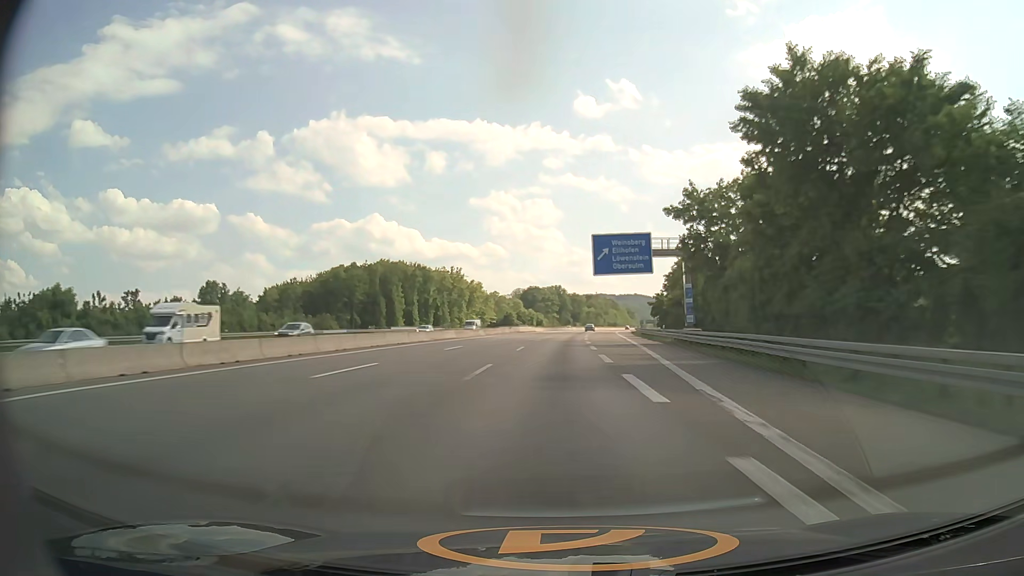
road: motorway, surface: asphalt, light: Day
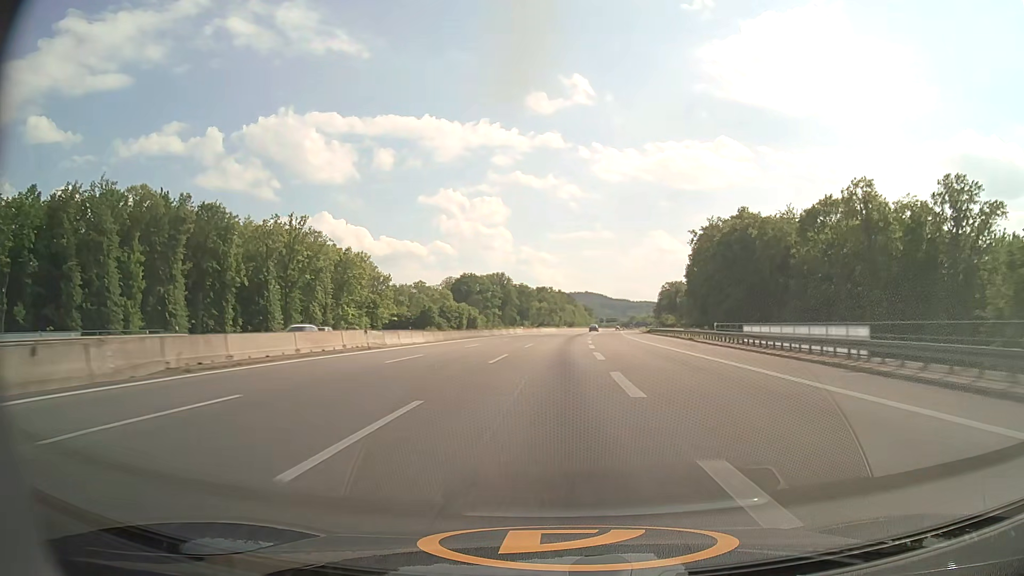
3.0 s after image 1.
(+3.5, +95.0) m; +4°
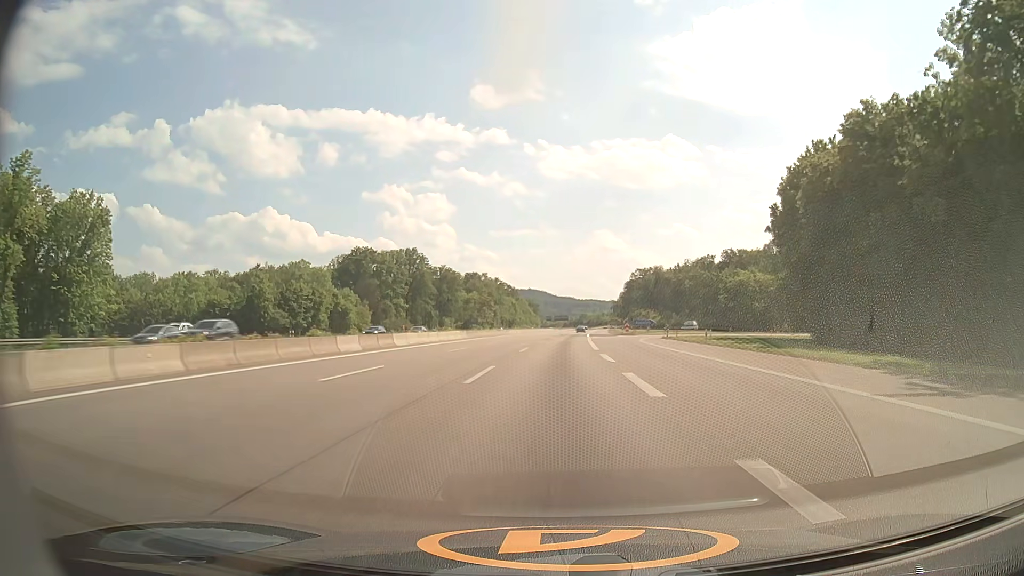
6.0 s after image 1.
(+4.1, +95.9) m; +5°
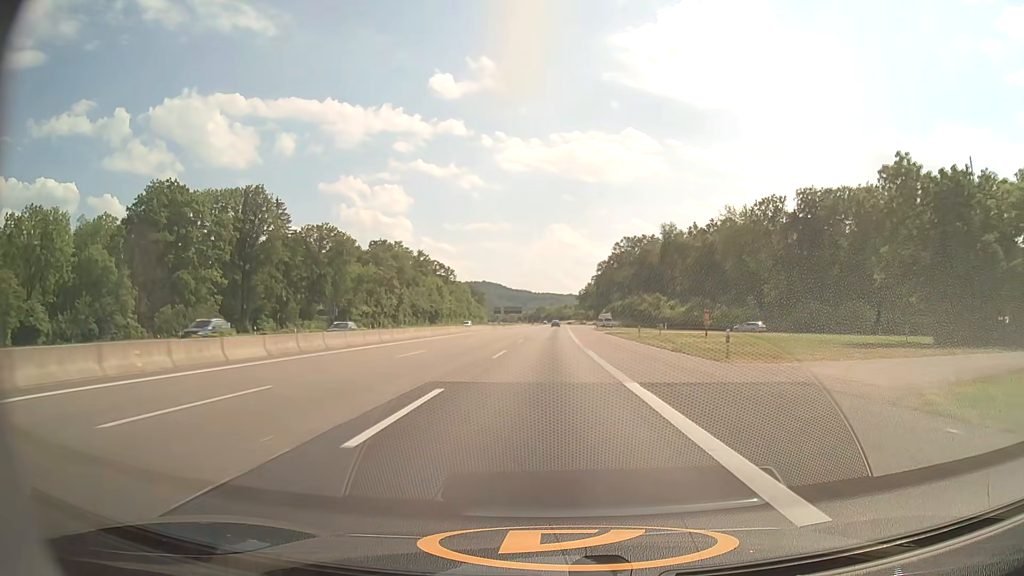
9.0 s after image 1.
(+3.5, +97.8) m; +4°
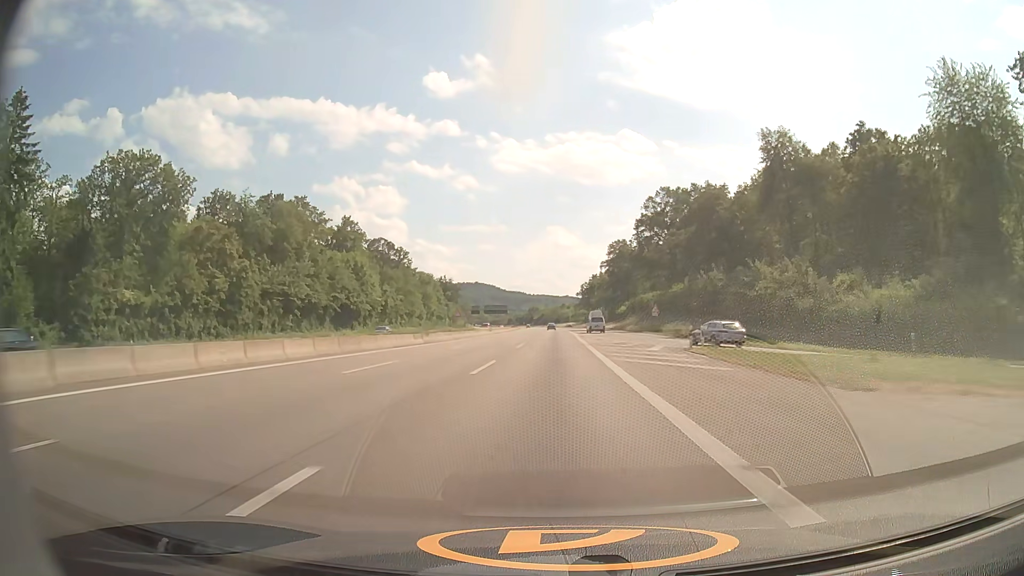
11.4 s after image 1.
(+0.4, +79.1) m; 0°
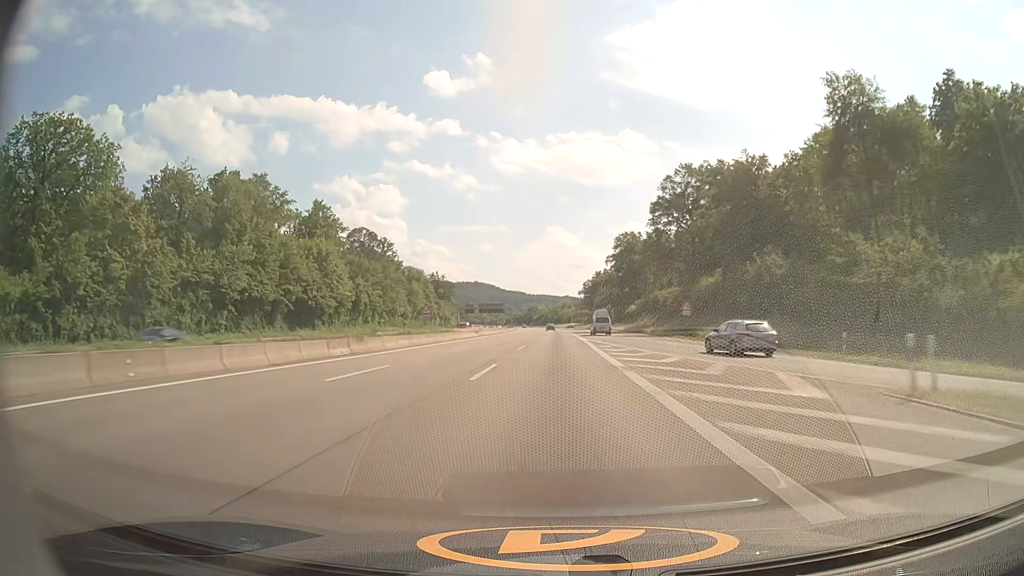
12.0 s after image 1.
(0.0, +19.9) m; 0°
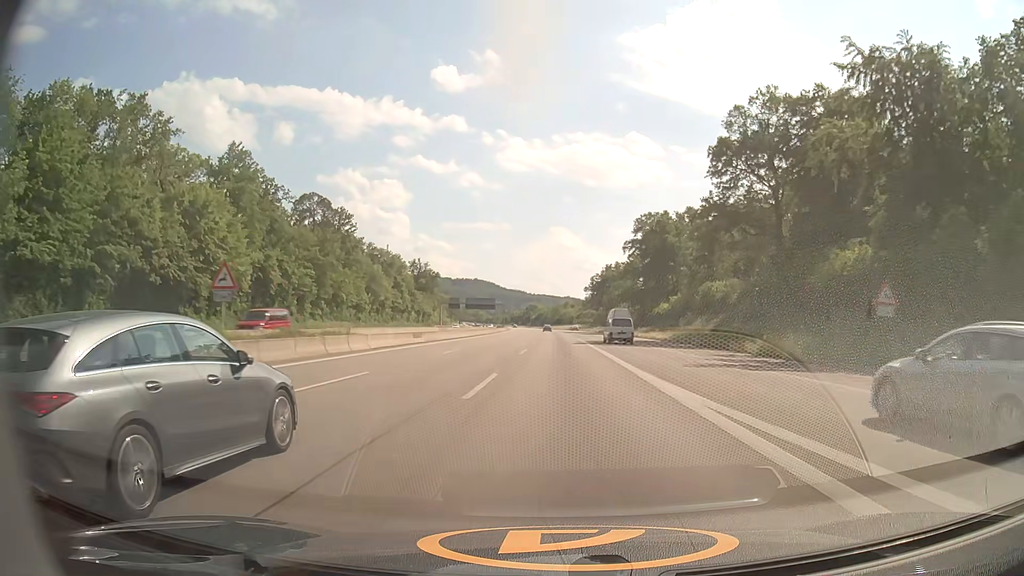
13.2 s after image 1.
(0.0, +39.7) m; 0°
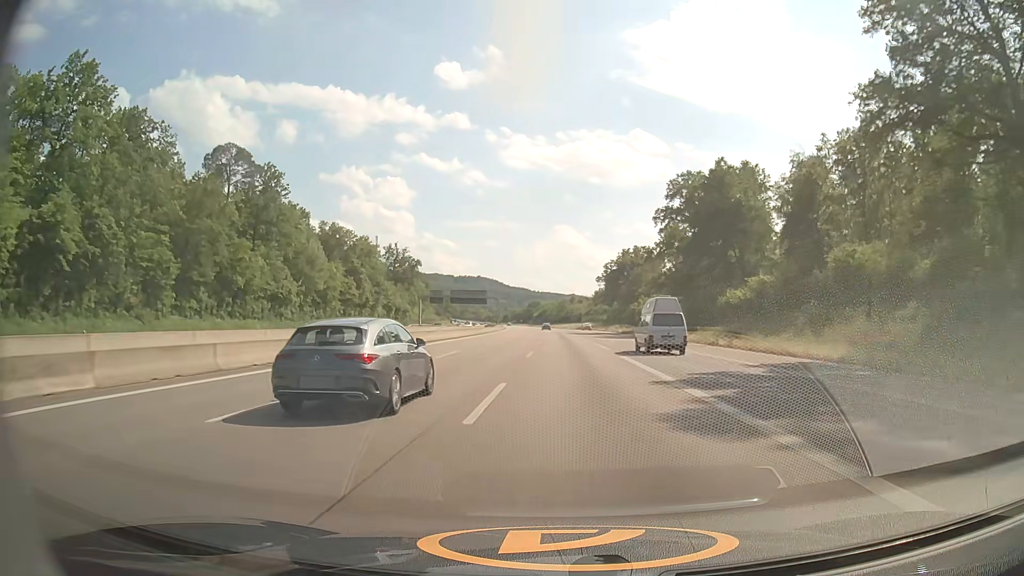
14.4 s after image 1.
(0.0, +39.6) m; 0°
(0, +10) (0, +20) (0, +30) (0, +40) (-1, +50) (-1, +60) (-1, +70) (-1, +80) (-2, +90) (-2, +100) m
